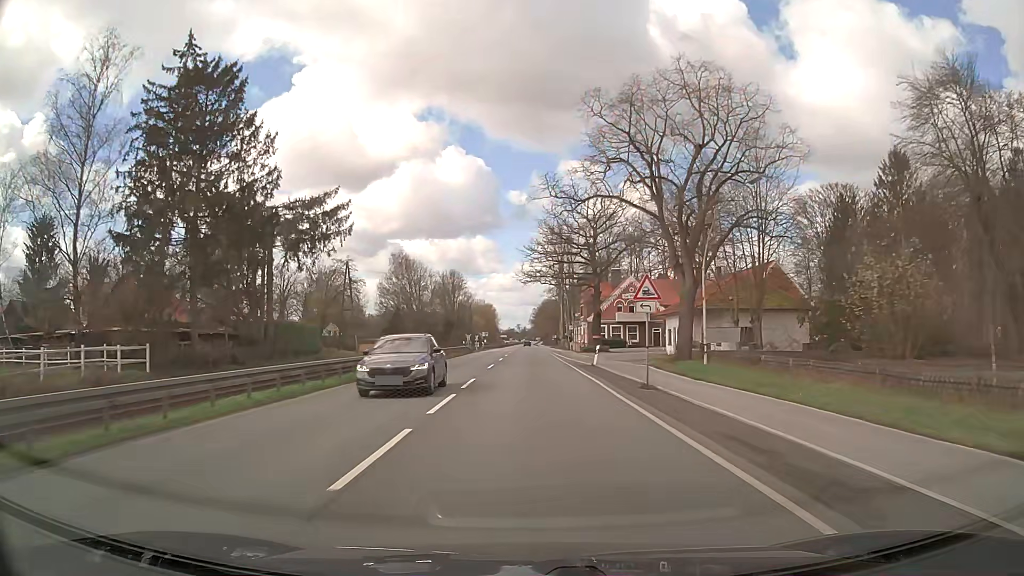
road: primary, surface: asphalt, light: Day
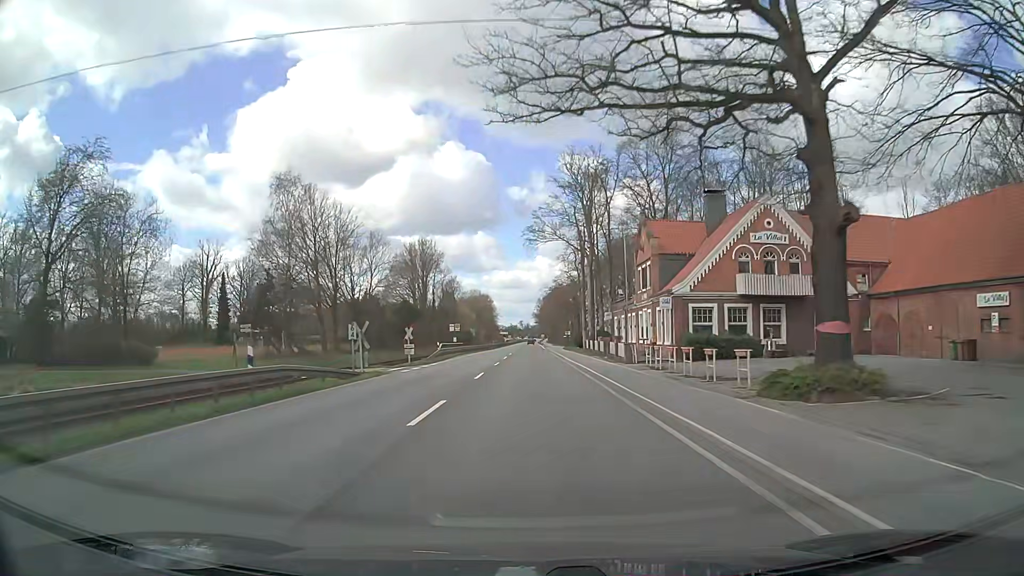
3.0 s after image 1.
(+0.1, +55.8) m; 0°
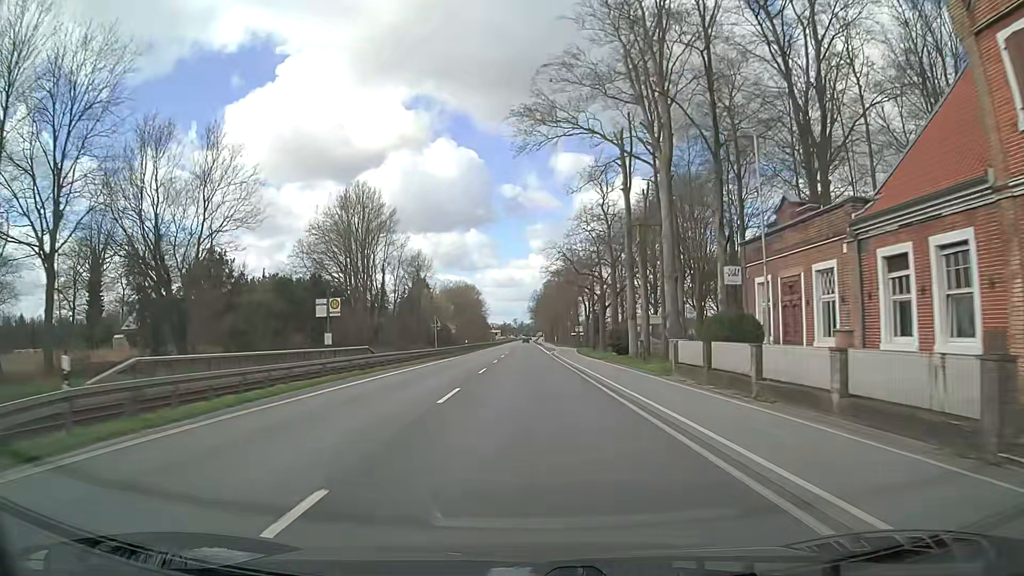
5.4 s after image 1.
(0.0, +44.6) m; 0°
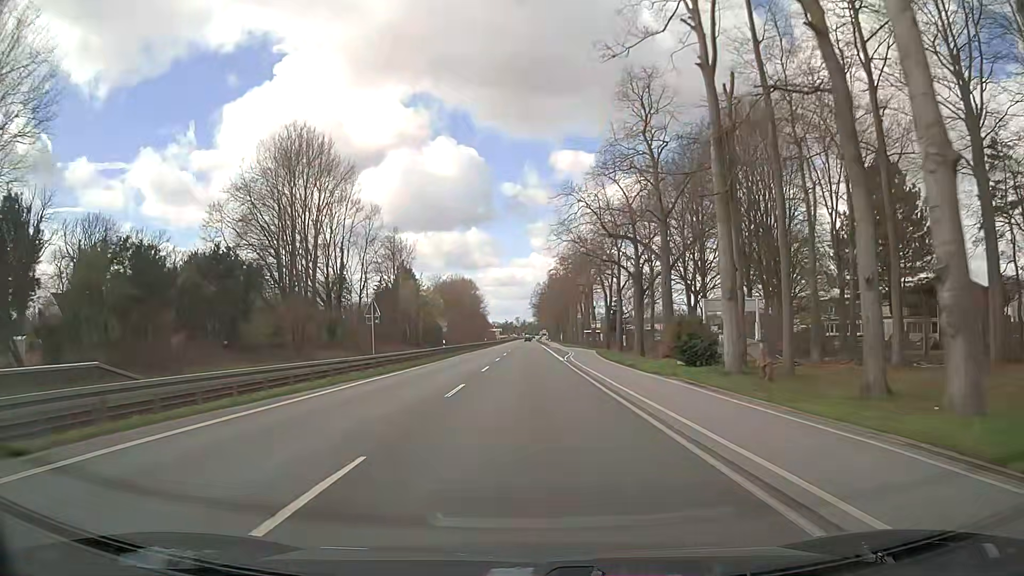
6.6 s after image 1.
(0.0, +22.3) m; 0°
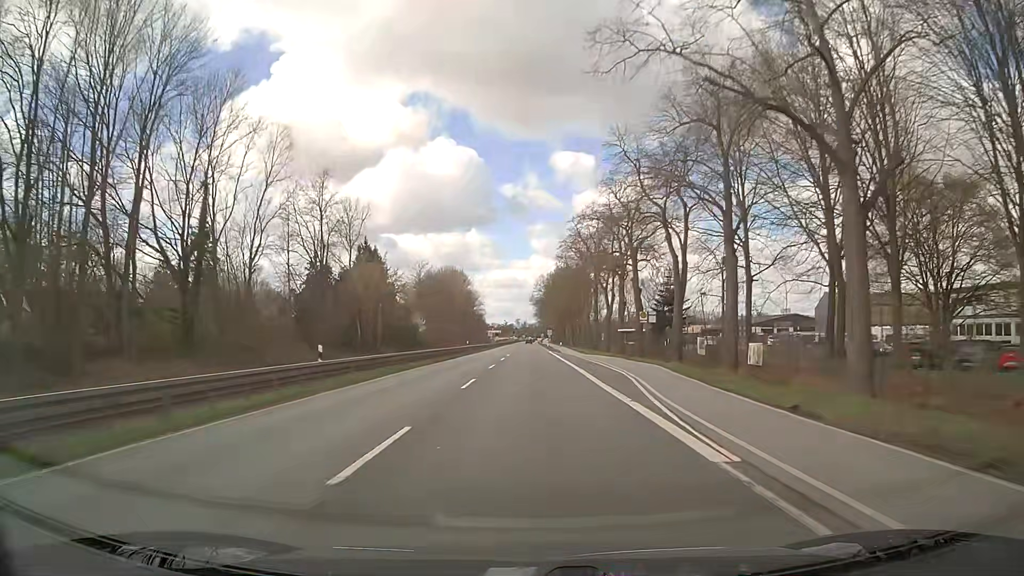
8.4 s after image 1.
(-0.1, +33.5) m; 0°
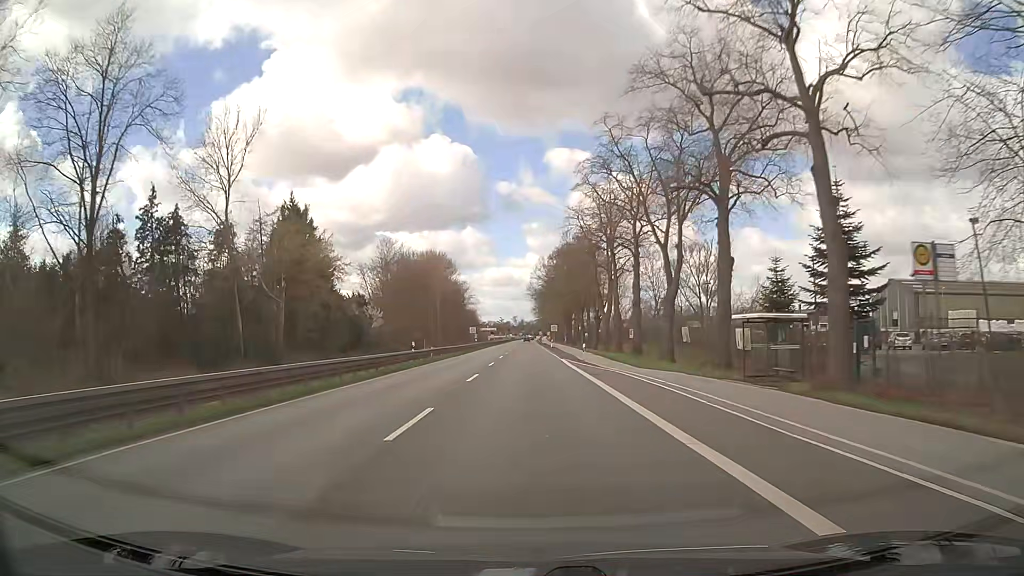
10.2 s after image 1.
(+0.1, +33.5) m; +1°
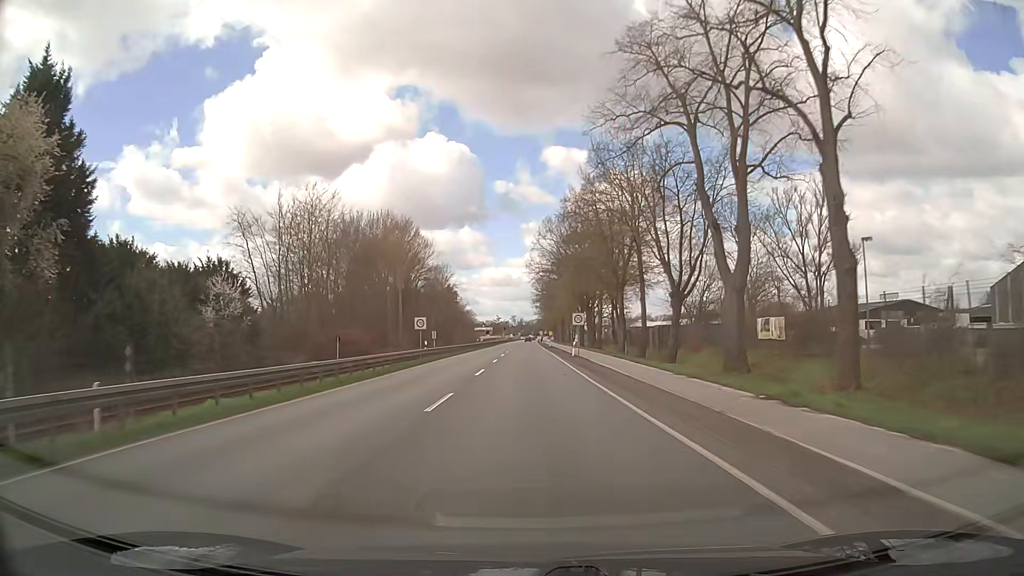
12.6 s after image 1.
(-0.3, +44.6) m; 0°
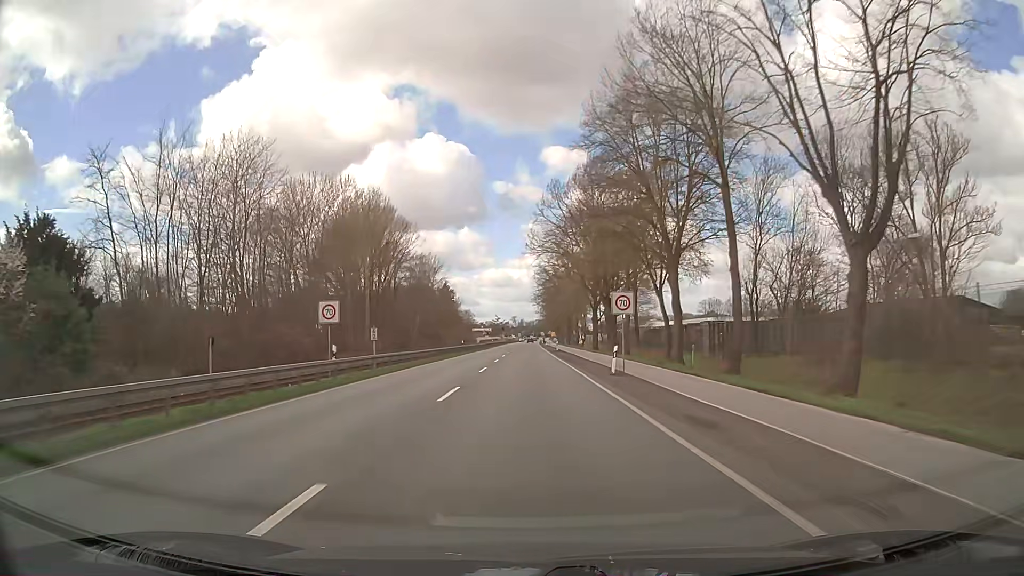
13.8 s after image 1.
(-0.1, +22.3) m; 0°
(0, +10) (0, +20) (0, +30) (0, +40) (0, +50) (0, +60) (0, +70) (0, +80) (-1, +90) (-1, +100) m
